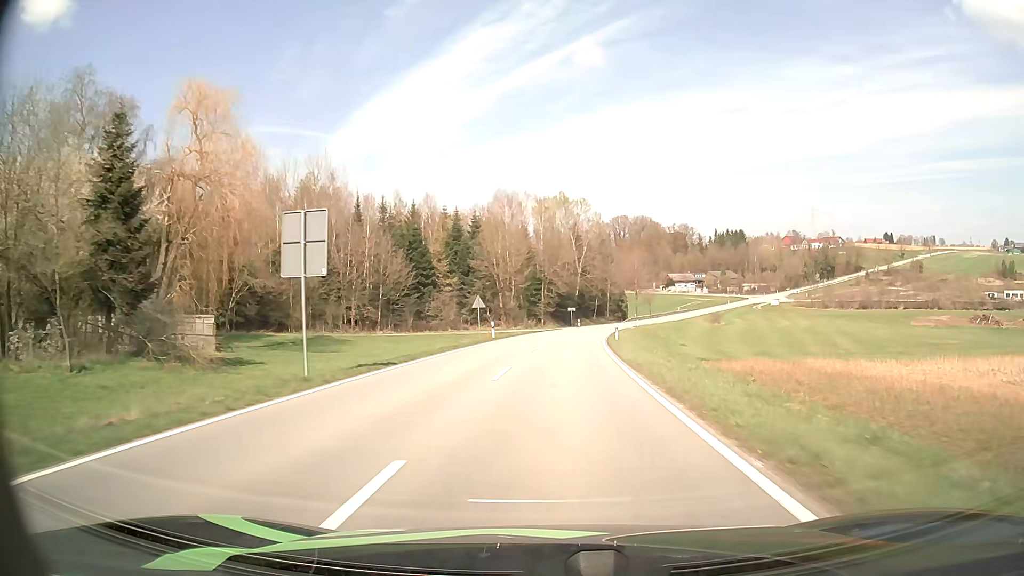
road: tertiary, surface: asphalt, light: Day
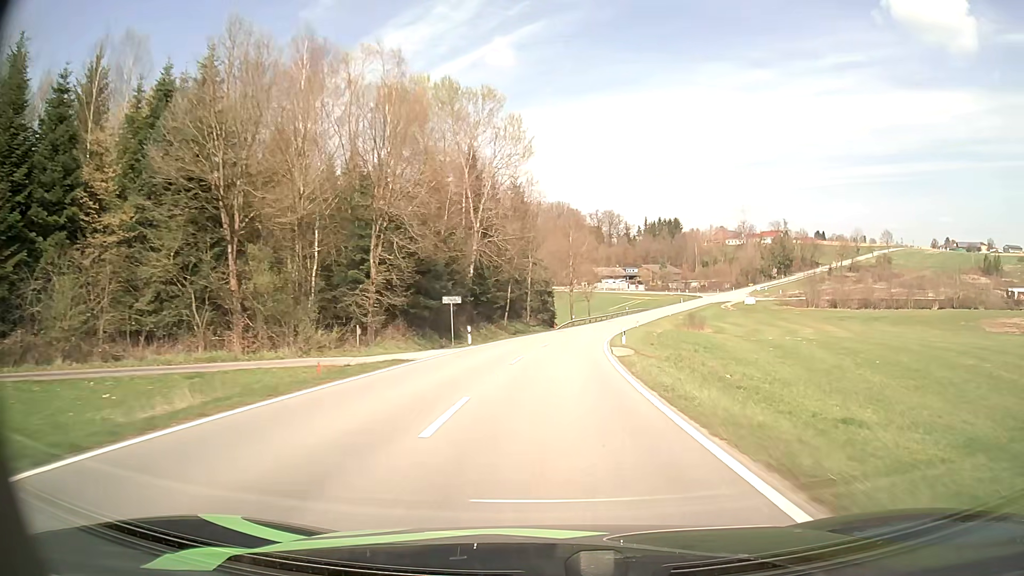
(+3.1, +56.7) m; +8°
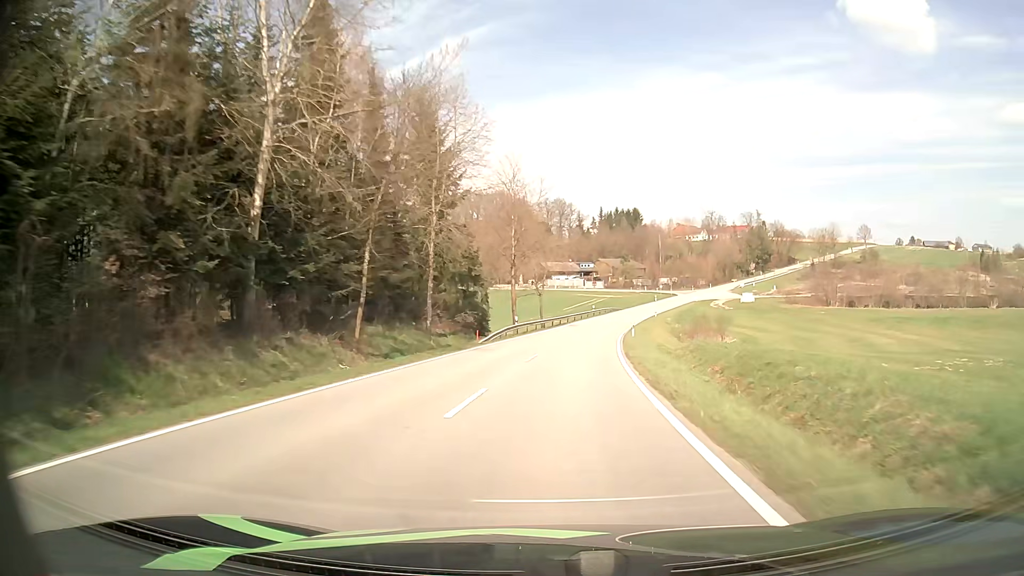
(+1.6, +35.5) m; +5°
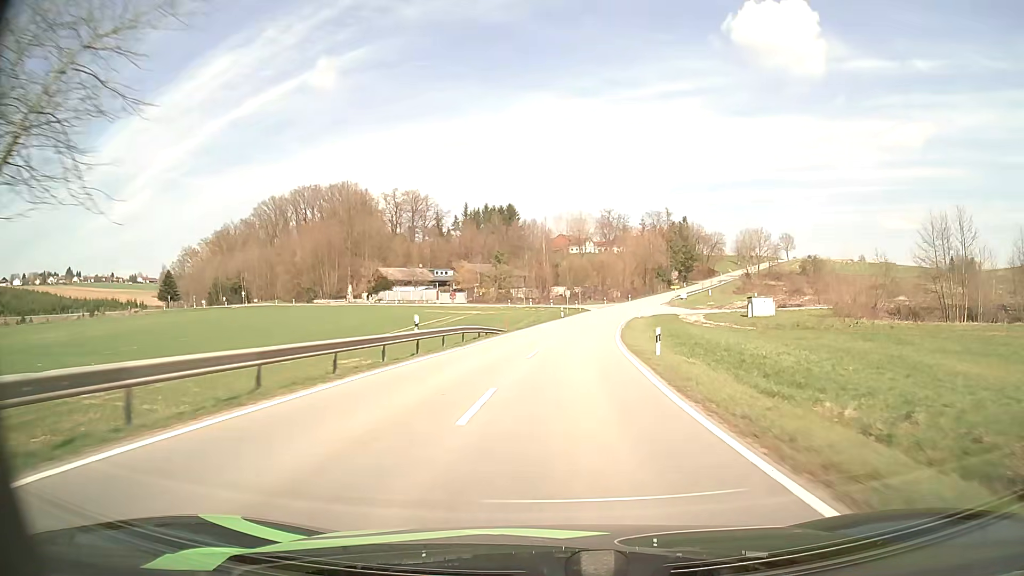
(+5.3, +62.6) m; +11°
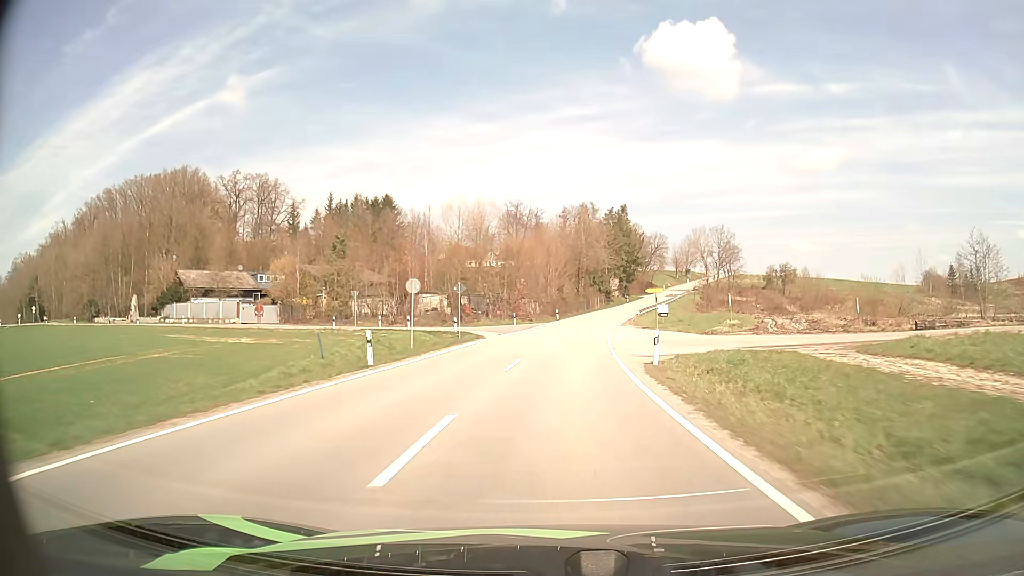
(+3.8, +52.4) m; +8°
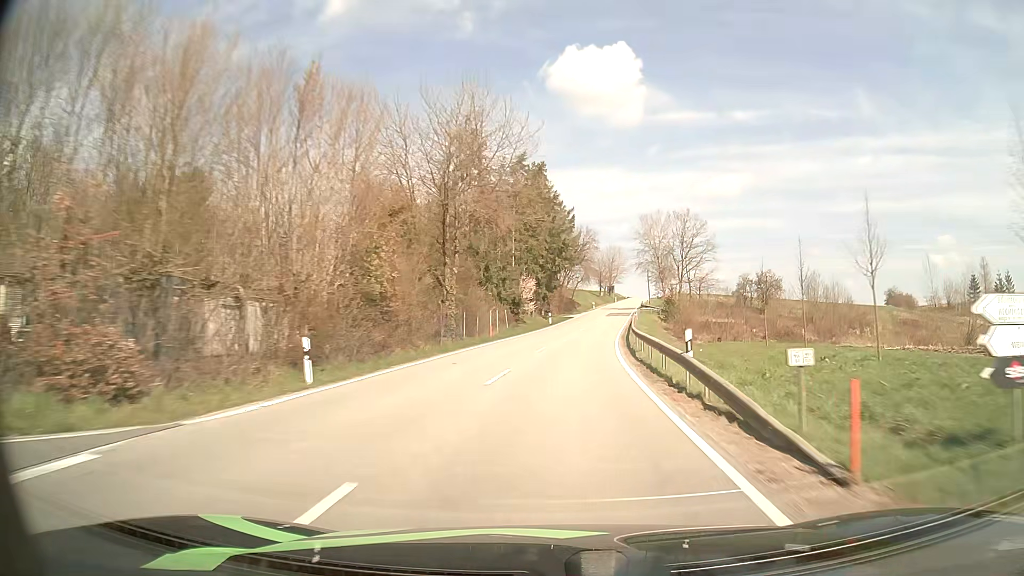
(+3.9, +53.5) m; +9°
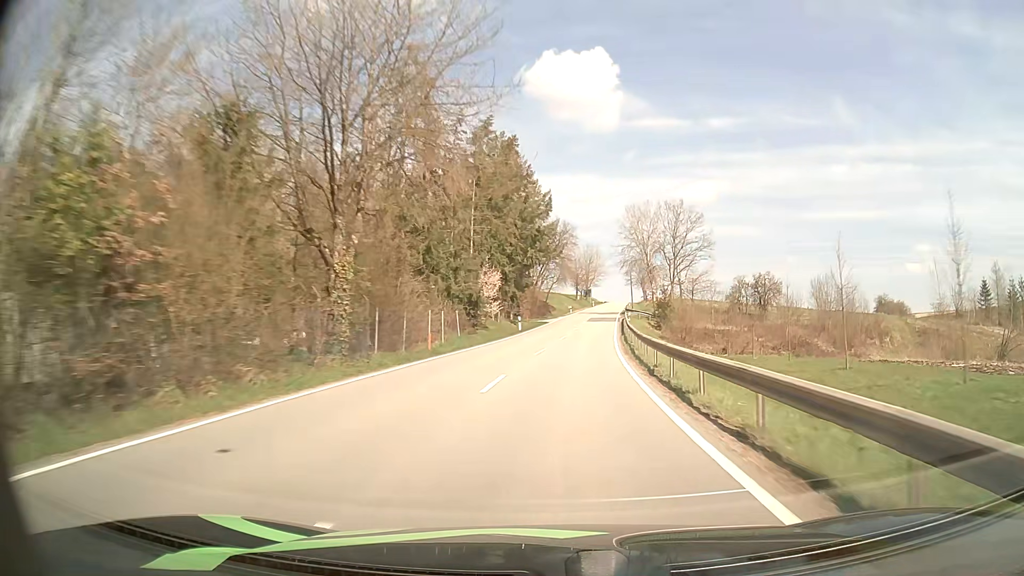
(+0.2, +13.5) m; +2°
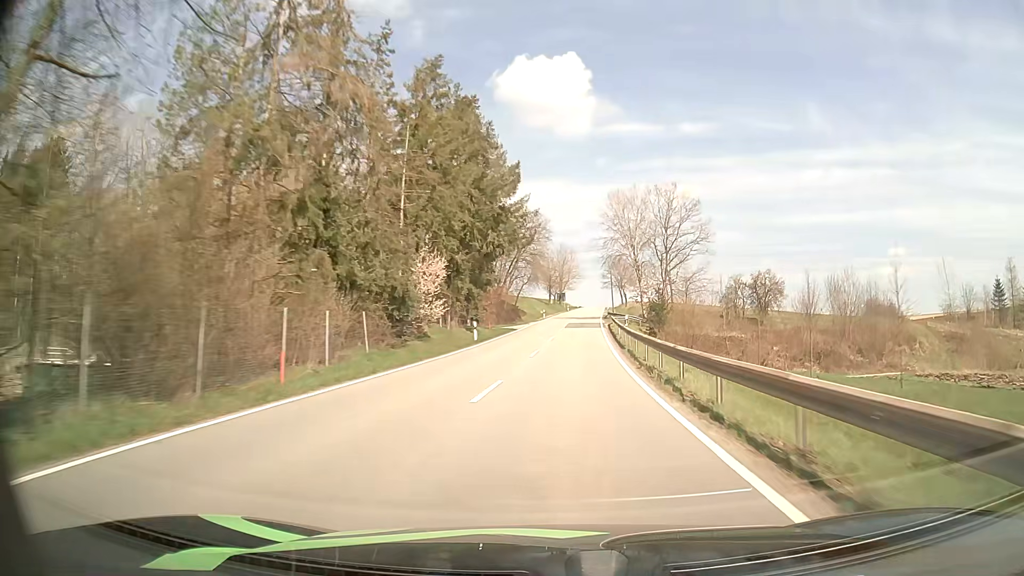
(+0.3, +13.6) m; +2°
(0, +10) (+1, +20) (+1, +30) (+2, +40) (+2, +50) (+3, +60) (+4, +70) (+5, +80) (+6, +90) (+7, +100) m
